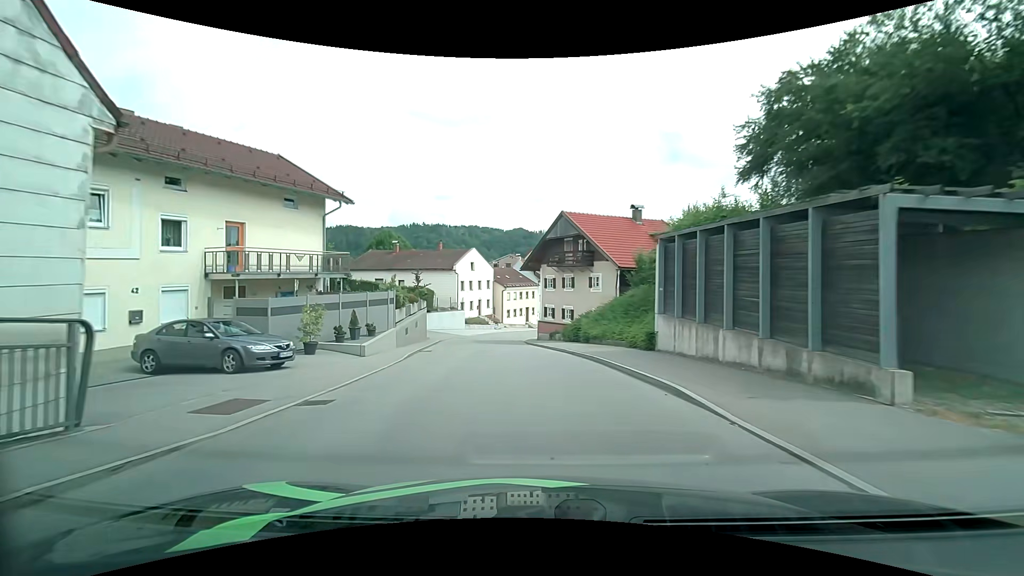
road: tertiary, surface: asphalt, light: Day
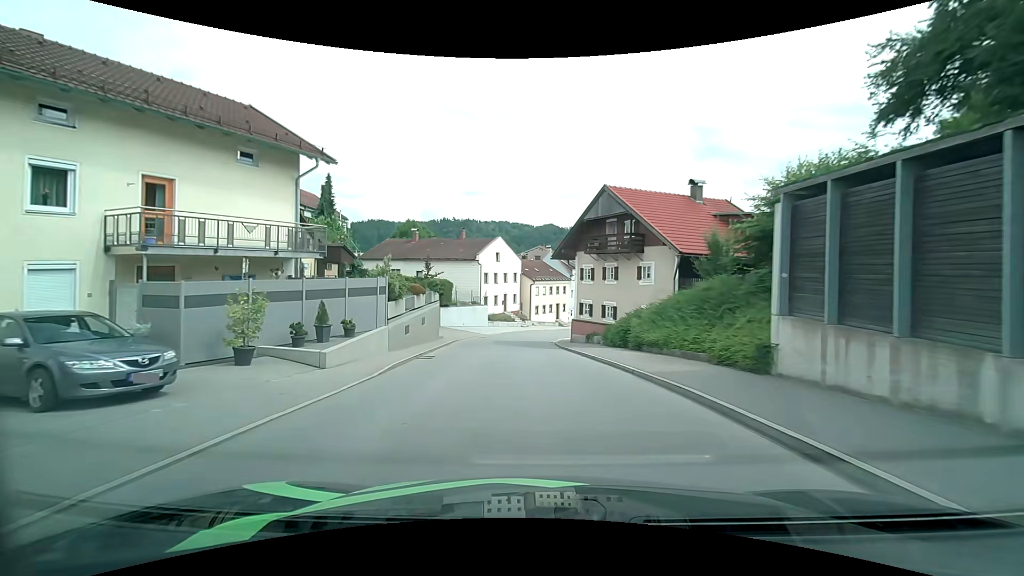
(-0.2, +6.0) m; -3°
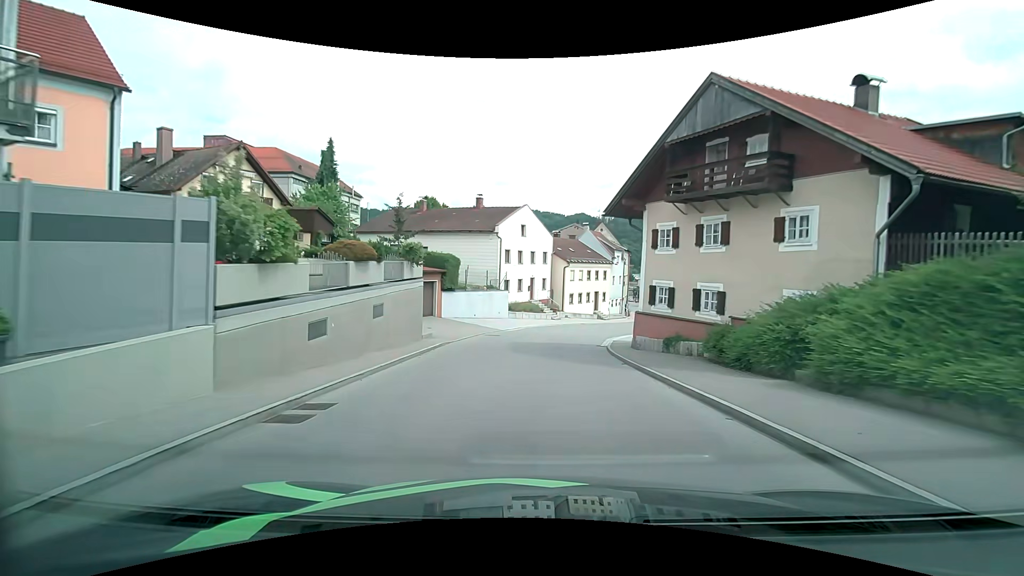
(-0.3, +11.6) m; -3°
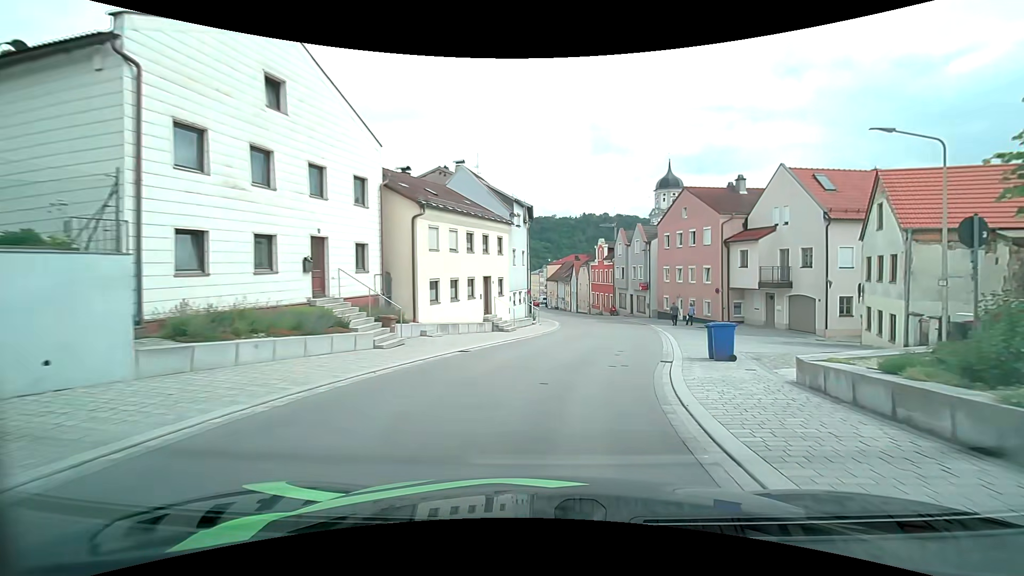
(+2.0, +28.0) m; +13°
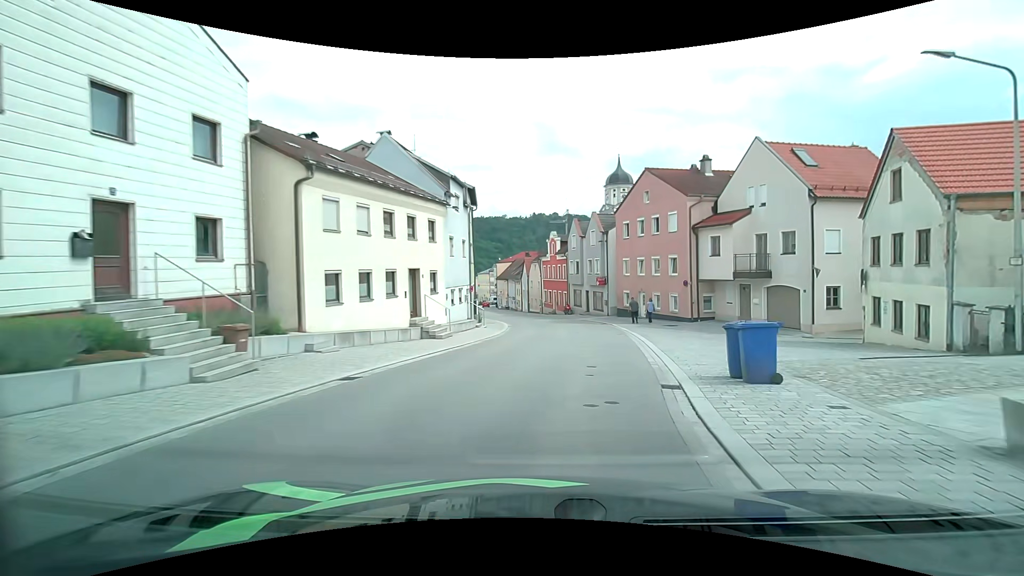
(+0.3, +5.6) m; +7°
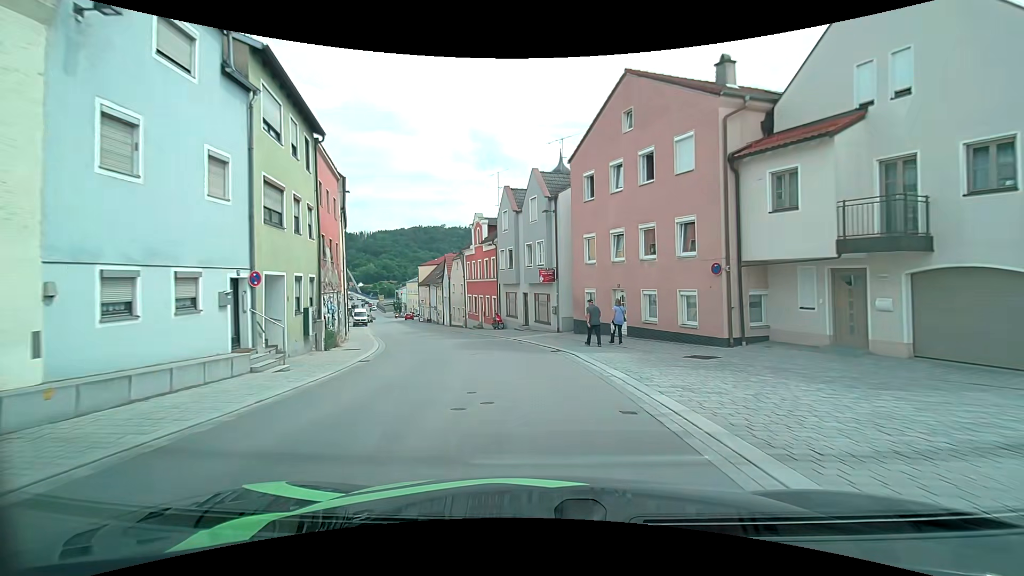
(+1.5, +17.3) m; +6°
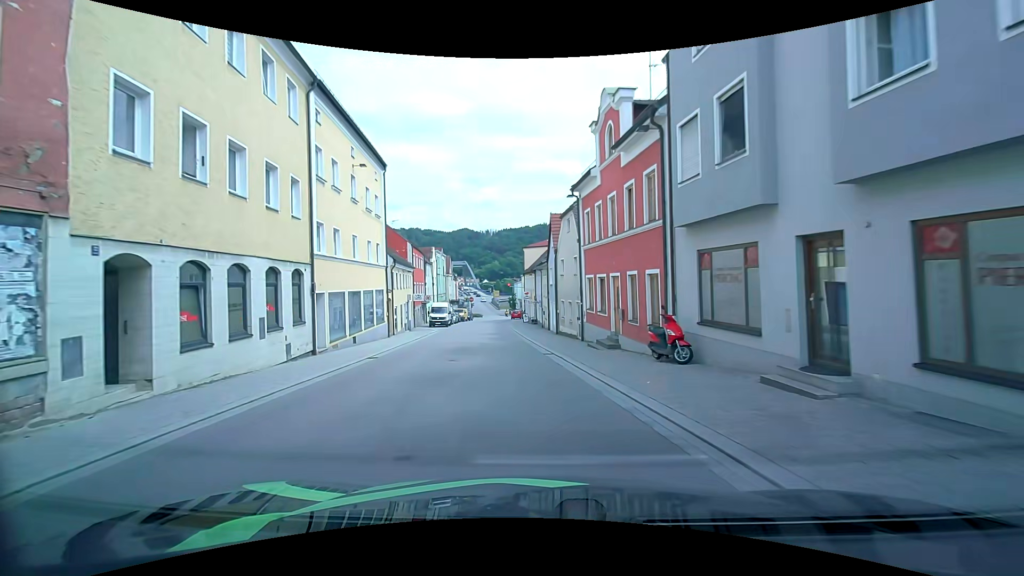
(-2.4, +23.5) m; -15°
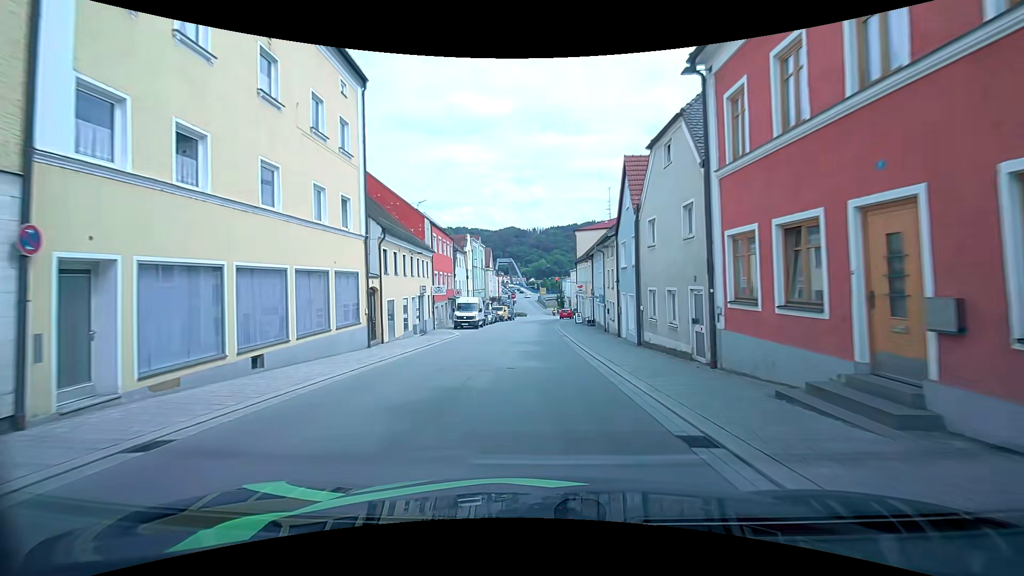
(-0.5, +12.3) m; -4°
